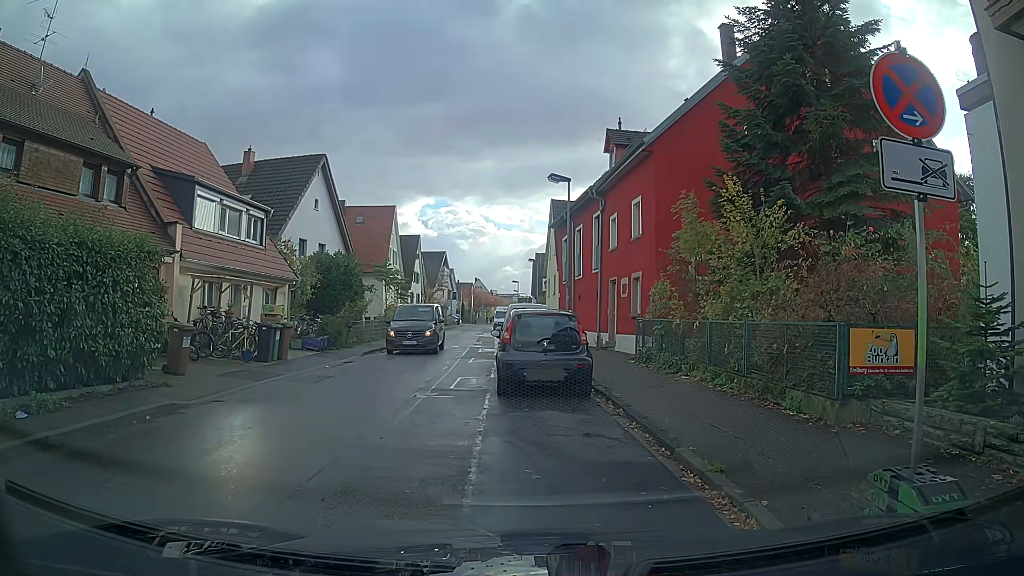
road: tertiary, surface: asphalt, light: Day
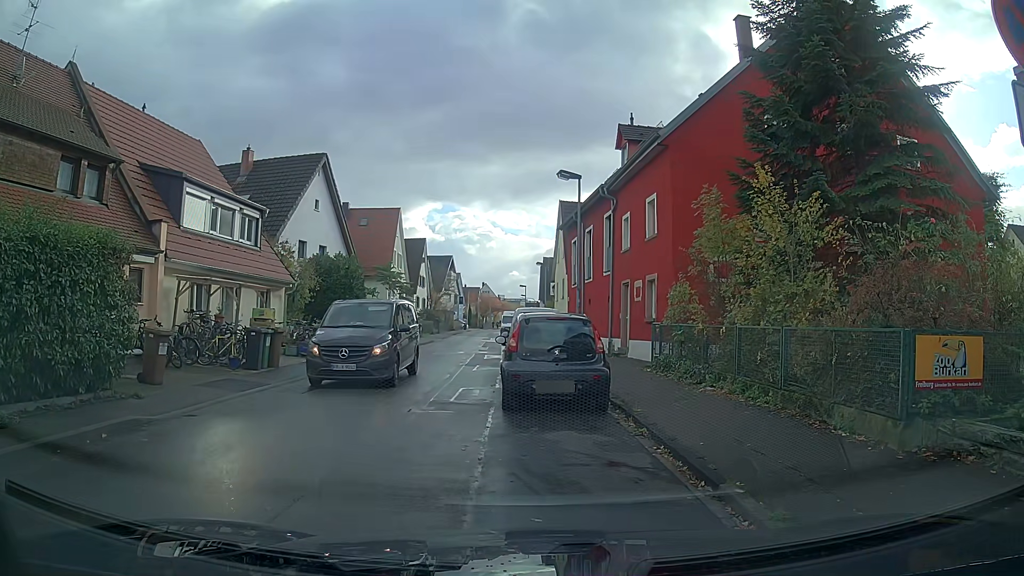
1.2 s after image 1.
(0.0, +1.3) m; 0°
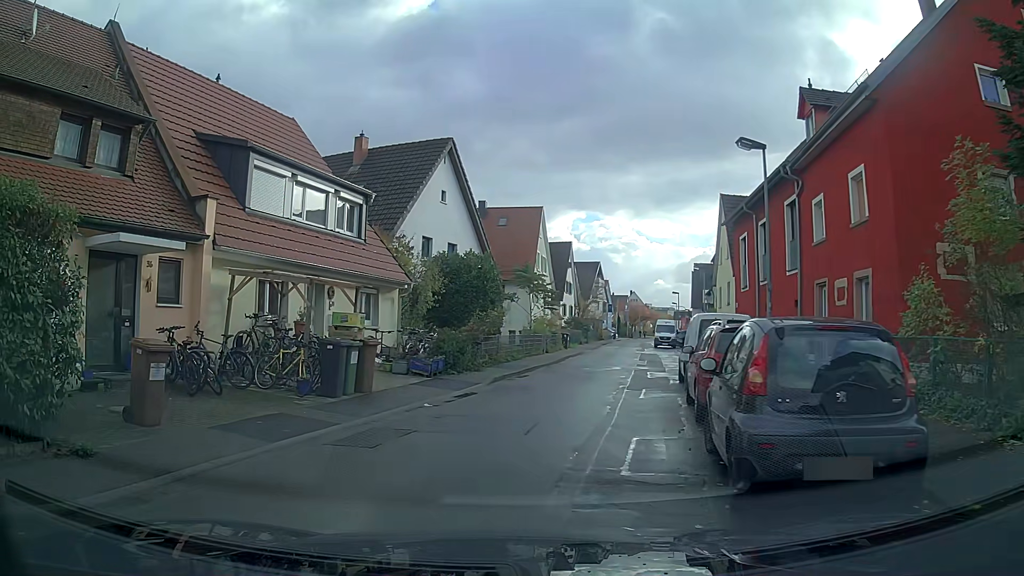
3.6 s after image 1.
(-0.8, +5.2) m; -14°
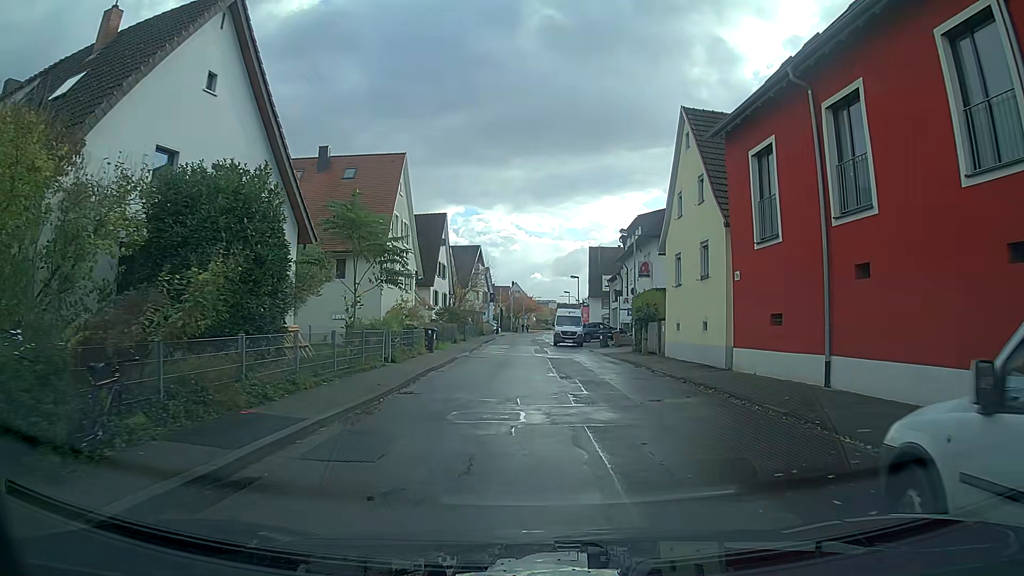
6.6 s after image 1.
(+1.2, +15.3) m; +7°
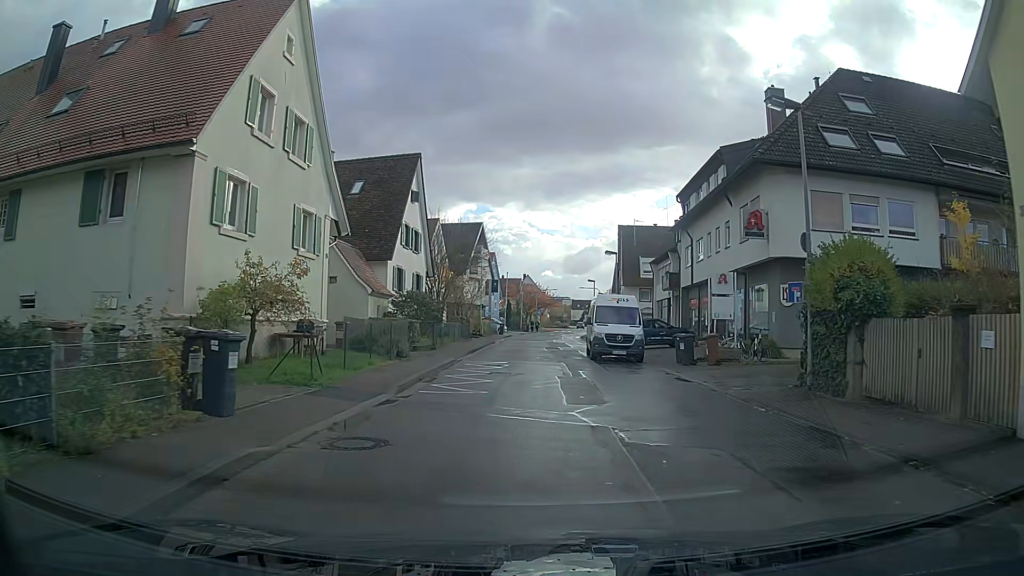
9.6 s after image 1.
(+0.3, +20.4) m; +1°
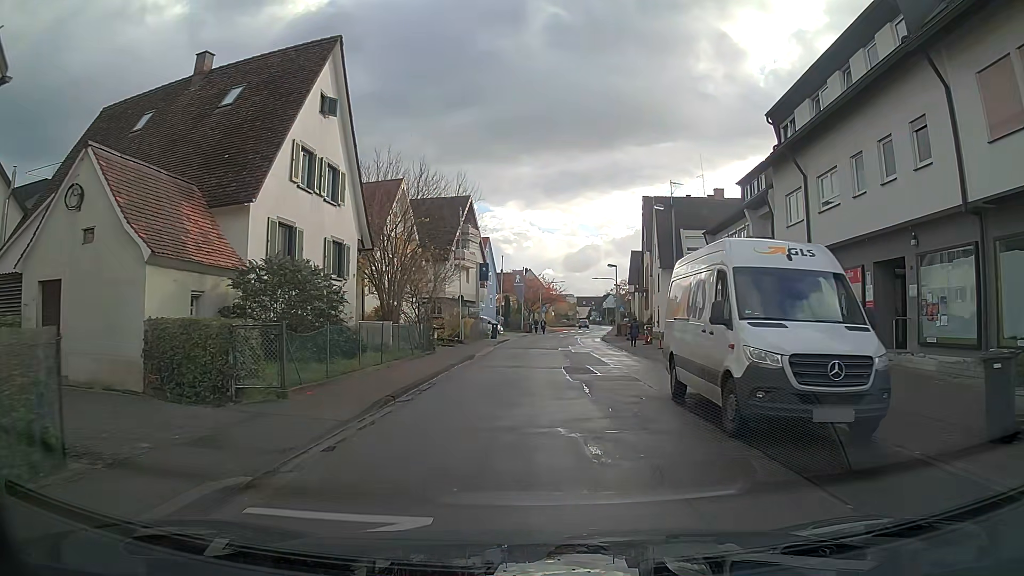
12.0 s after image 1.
(-0.2, +17.4) m; 0°
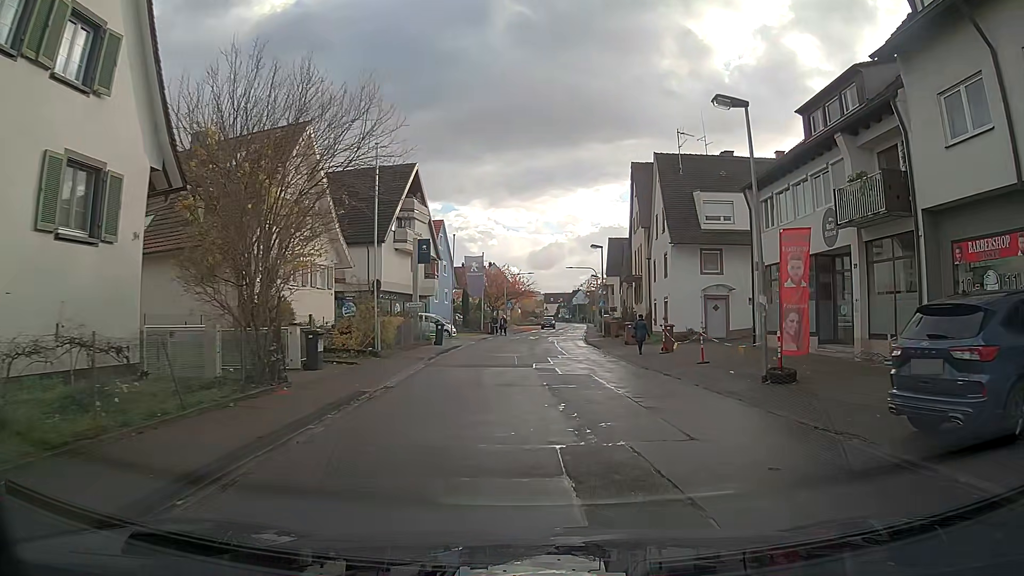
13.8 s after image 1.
(+0.3, +13.0) m; +3°
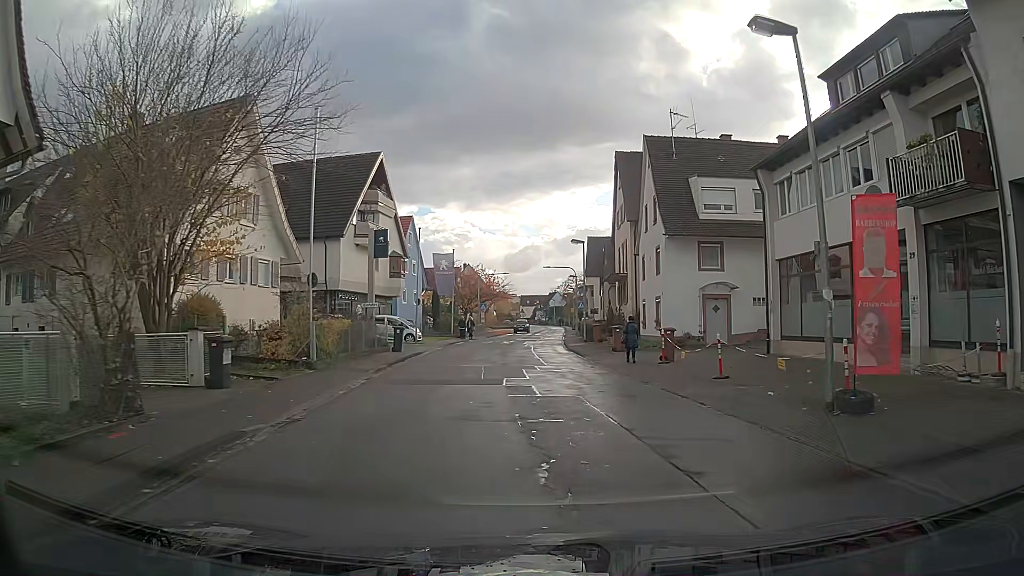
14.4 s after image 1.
(+0.1, +4.3) m; +1°
(0, +10) (0, +20) (0, +30) (0, +40) (+1, +50) (+1, +60) (+1, +70) (+2, +80) (+2, +90) (+3, +100) m
